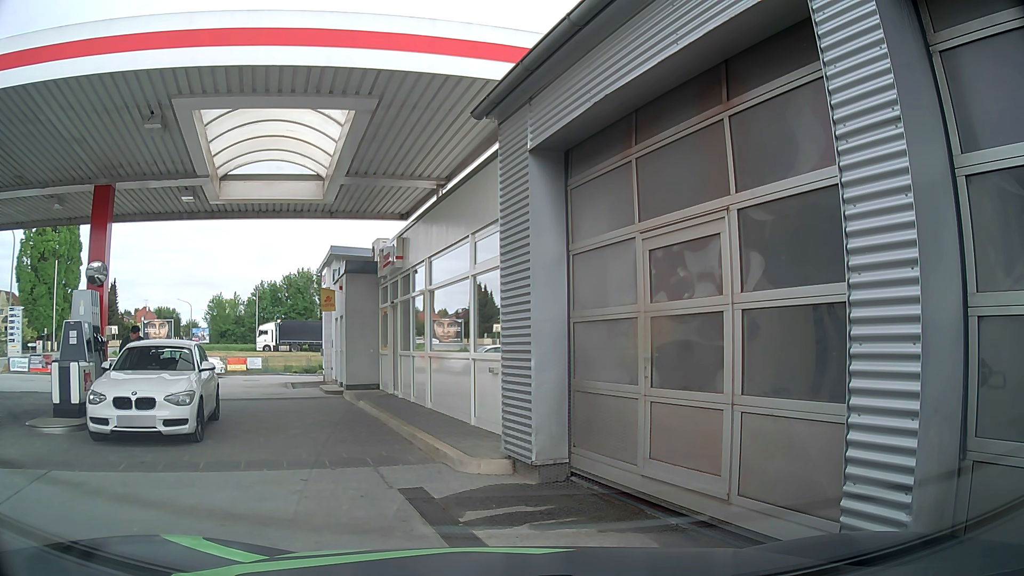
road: service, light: Day
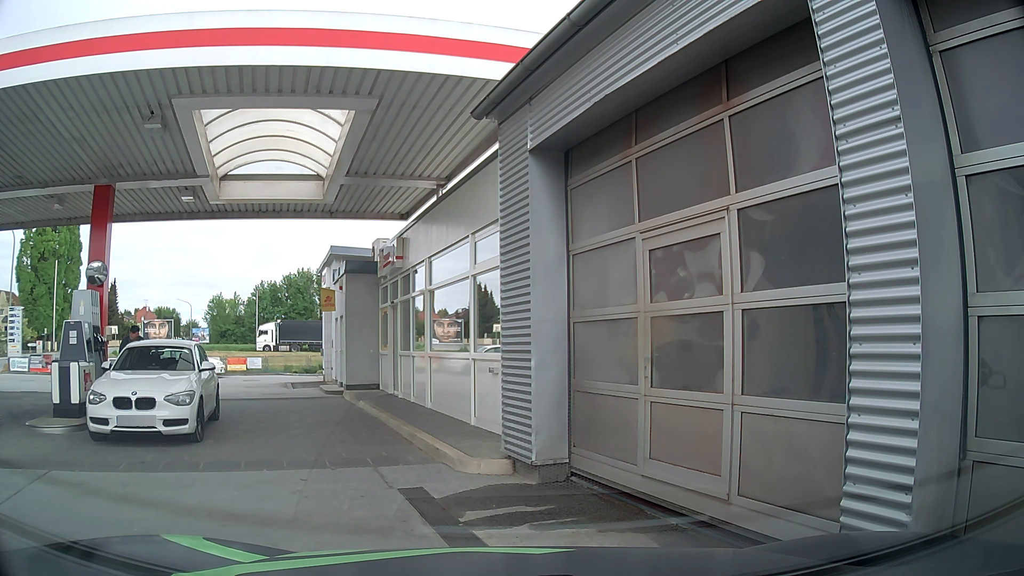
(0.0, 0.0) m; 0°
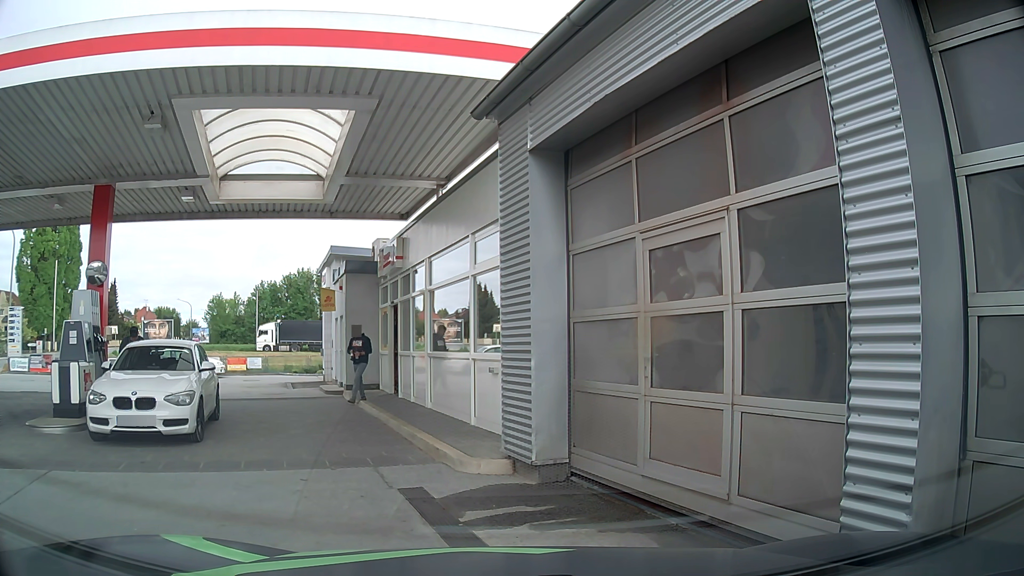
(0.0, 0.0) m; 0°
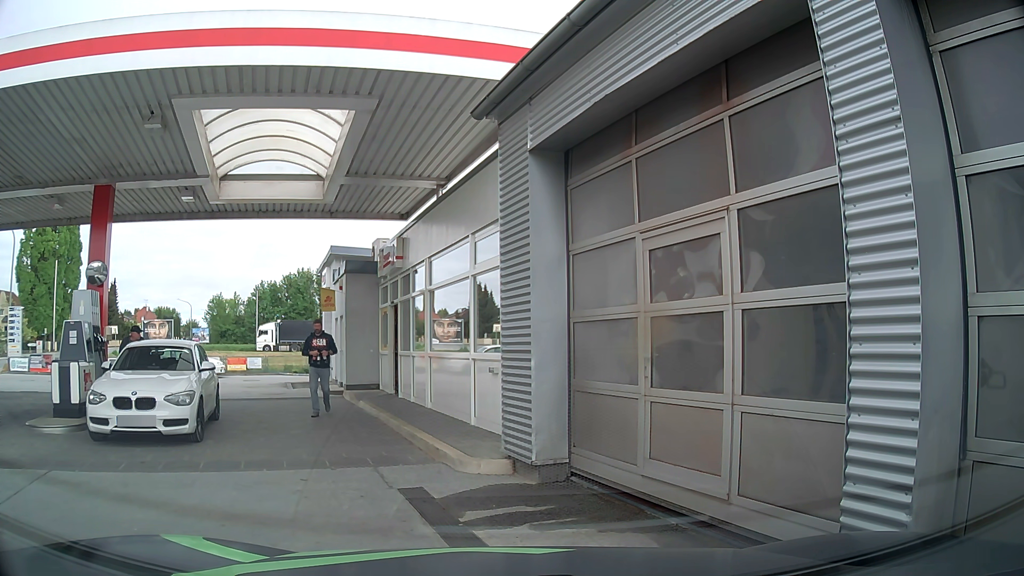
(0.0, 0.0) m; 0°
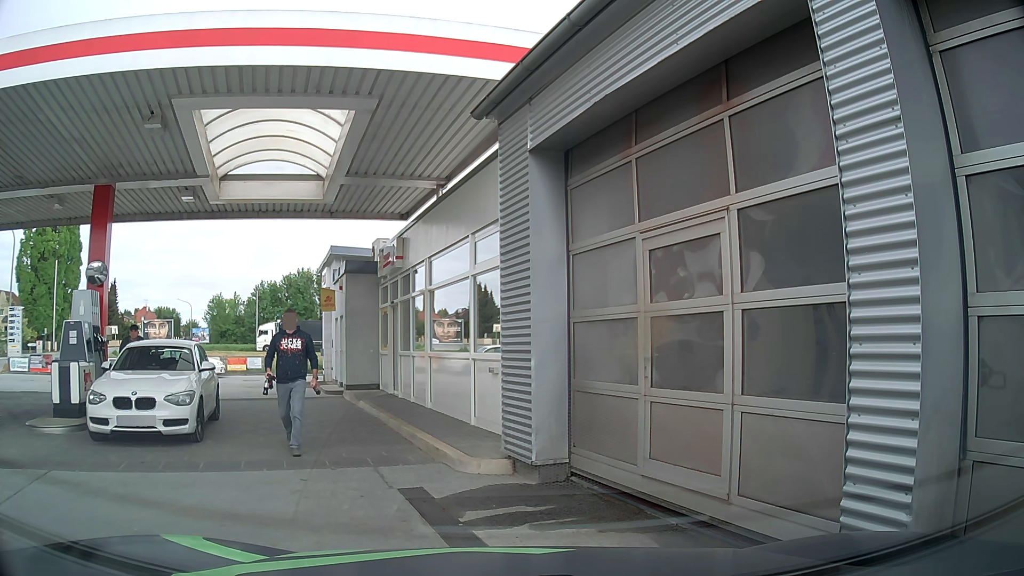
(0.0, 0.0) m; 0°
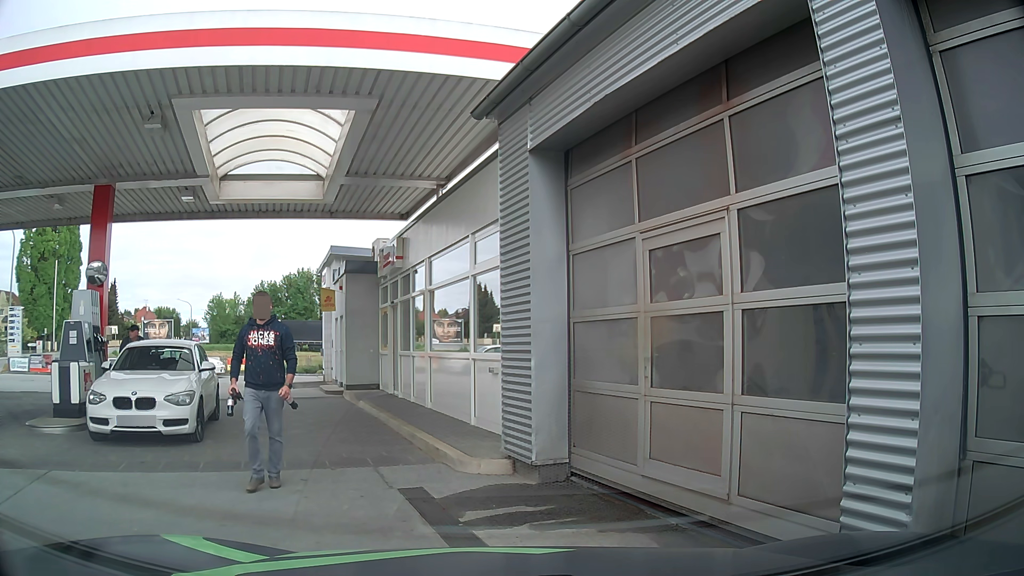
(0.0, 0.0) m; 0°
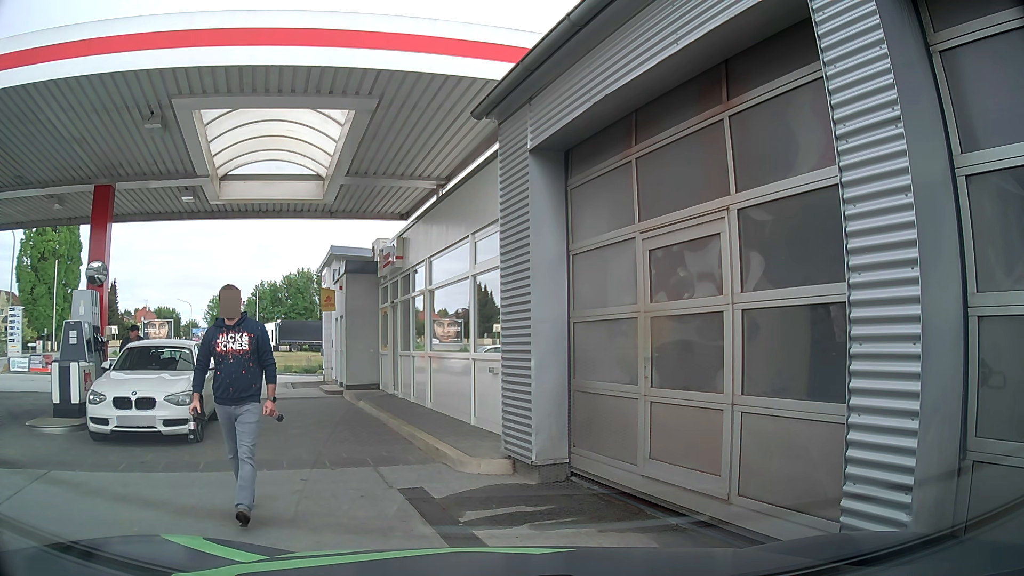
(0.0, 0.0) m; 0°
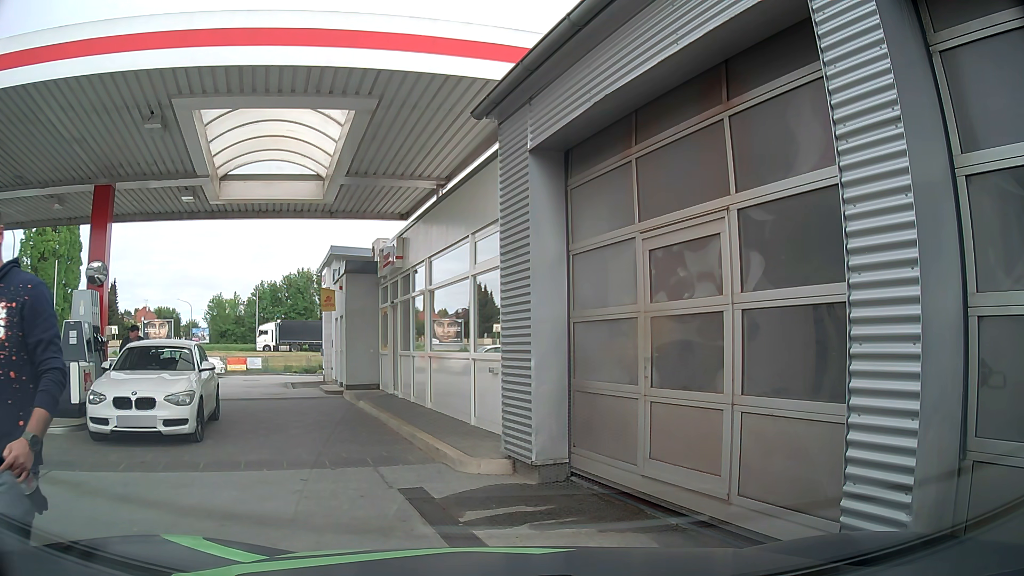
(0.0, 0.0) m; 0°
